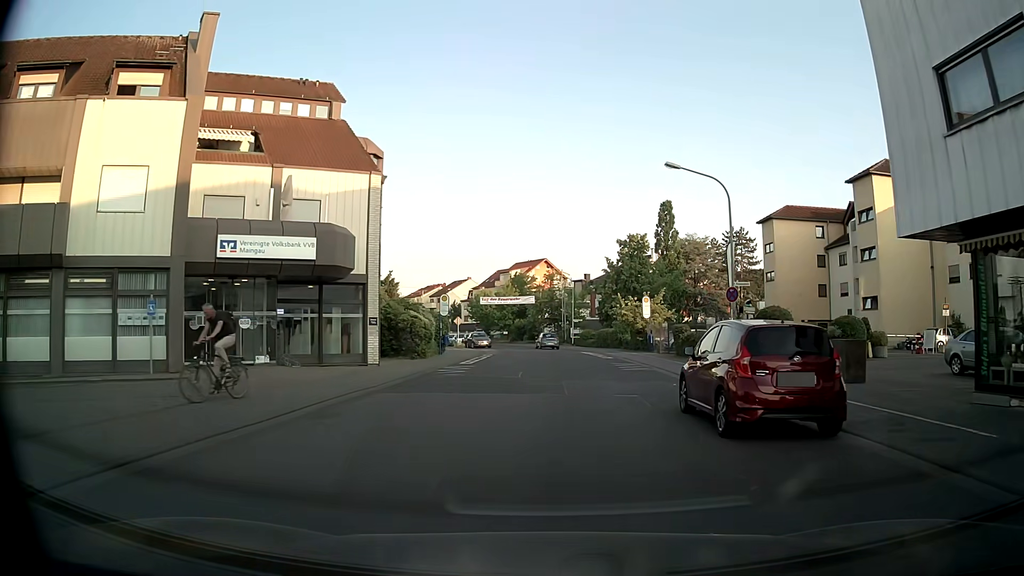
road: tertiary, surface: asphalt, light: Day
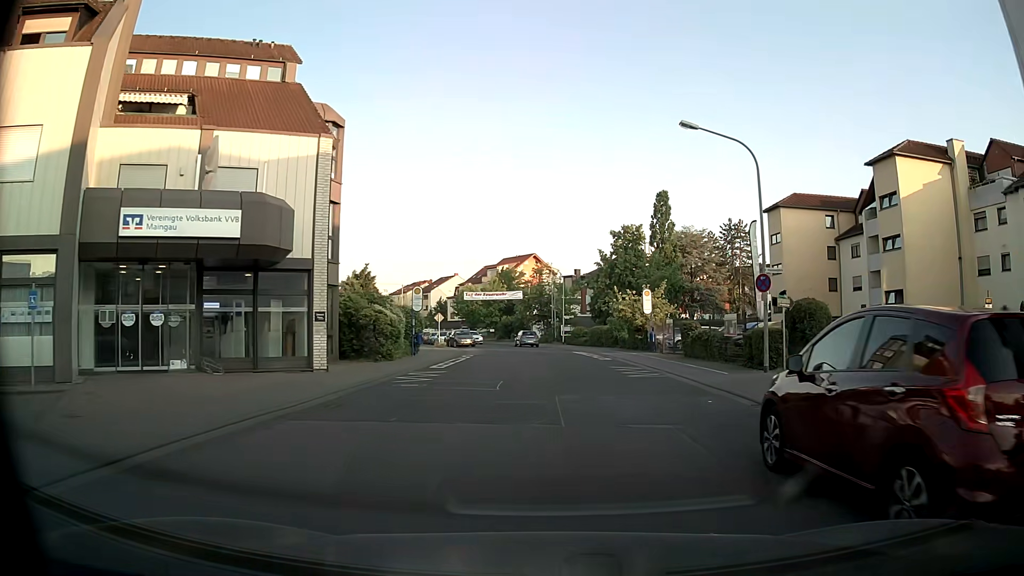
(0.0, +5.0) m; +1°
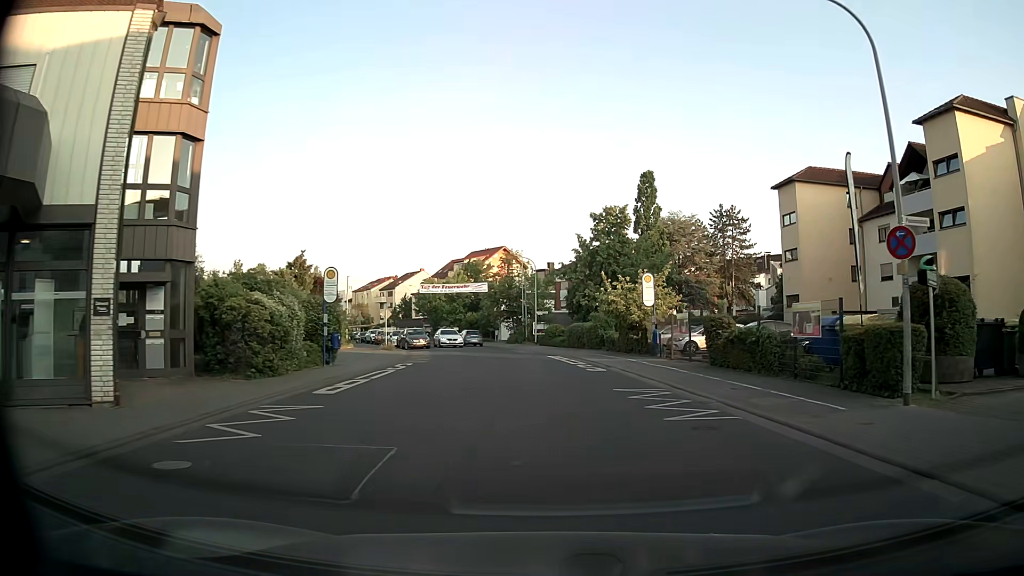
(+0.1, +10.0) m; +3°
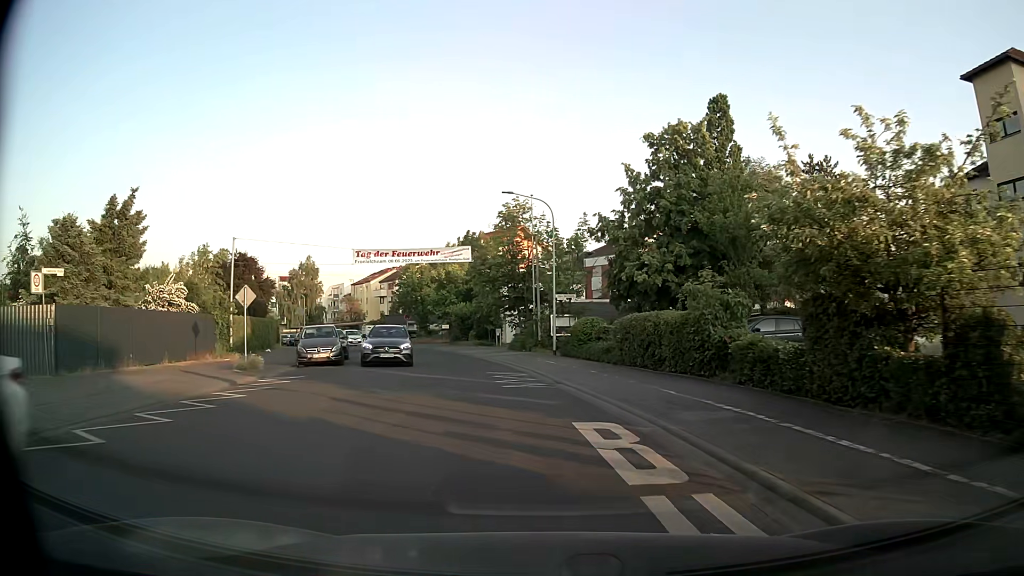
(0.0, +25.4) m; -3°
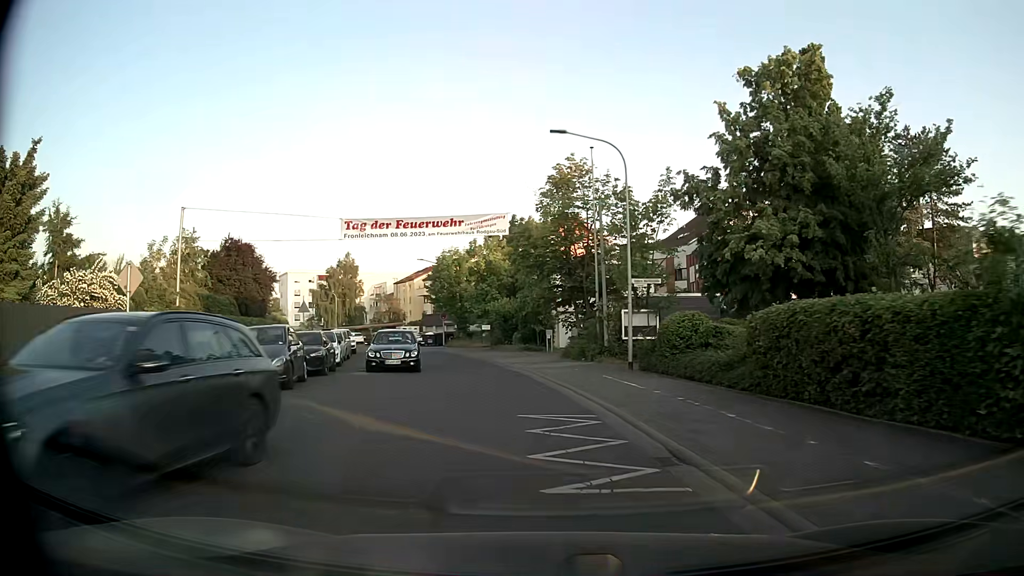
(-0.4, +10.2) m; -4°
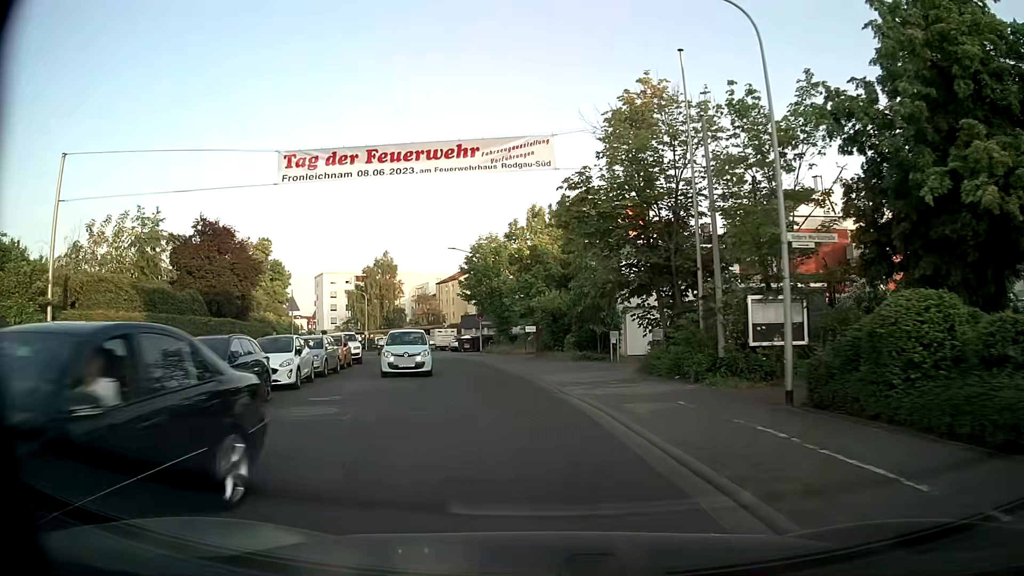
(-0.4, +10.1) m; -4°
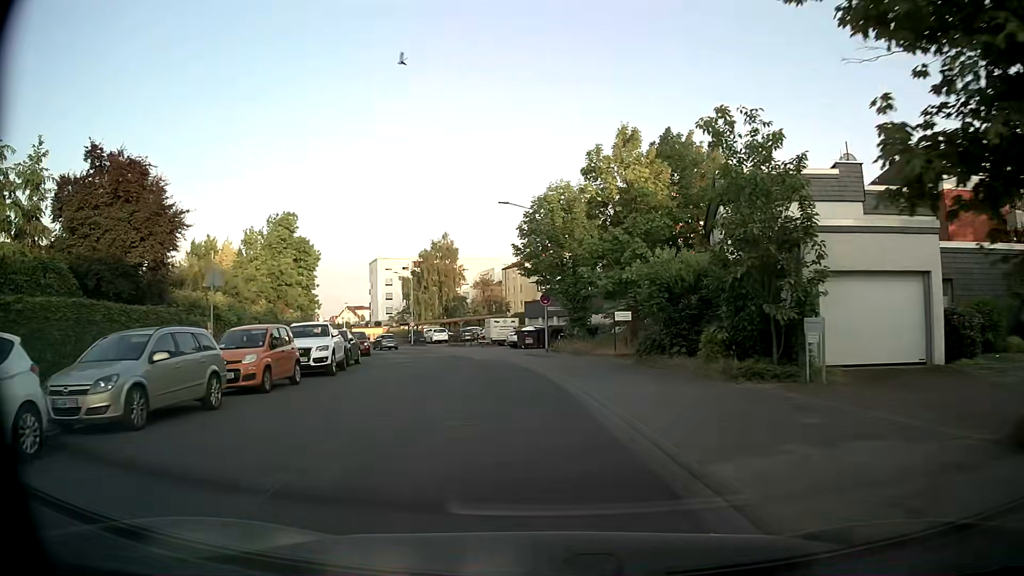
(-0.8, +14.9) m; -6°
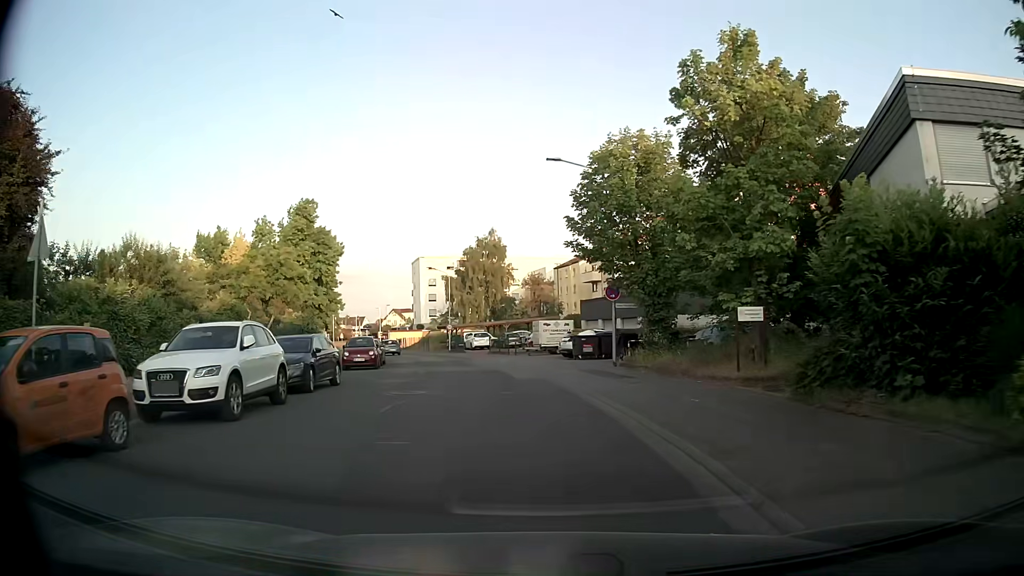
(-0.3, +9.8) m; -4°
(0, +10) (-1, +20) (-3, +30) (-5, +40) (-8, +49) (-11, +59) (-15, +68) (-19, +77) (-23, +86) (-28, +95) m
